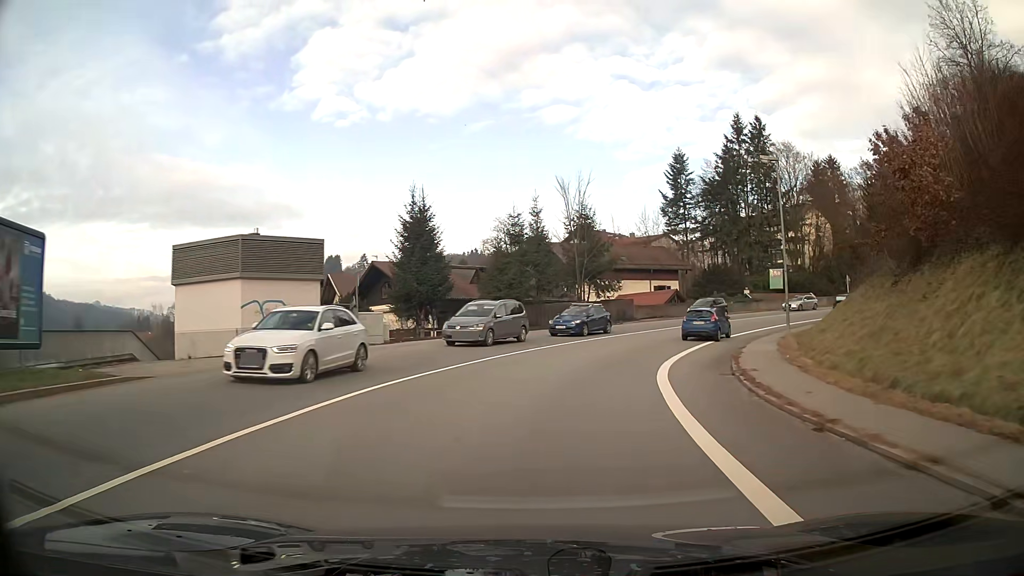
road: primary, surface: asphalt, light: Day
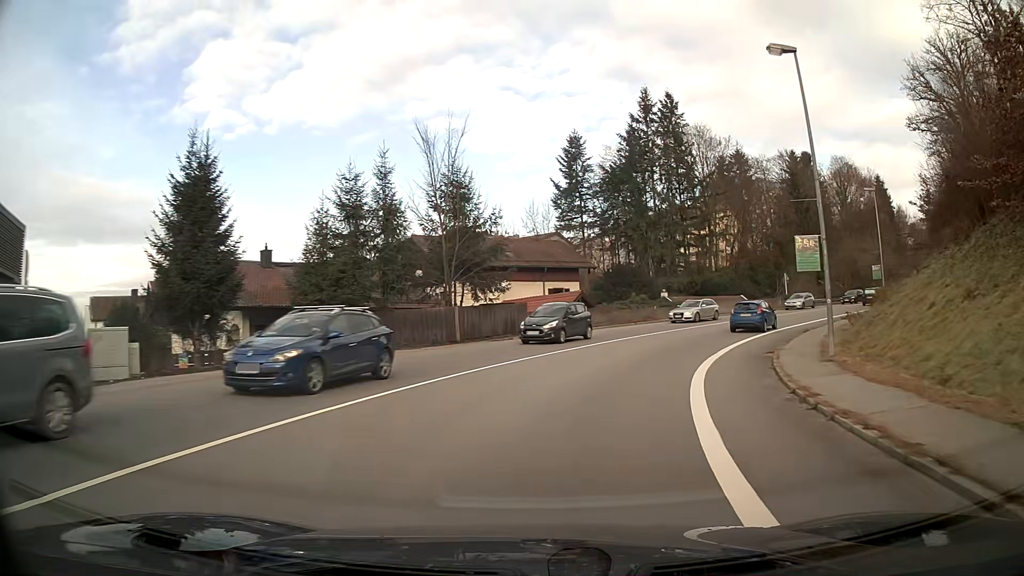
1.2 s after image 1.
(+1.3, +14.7) m; +11°
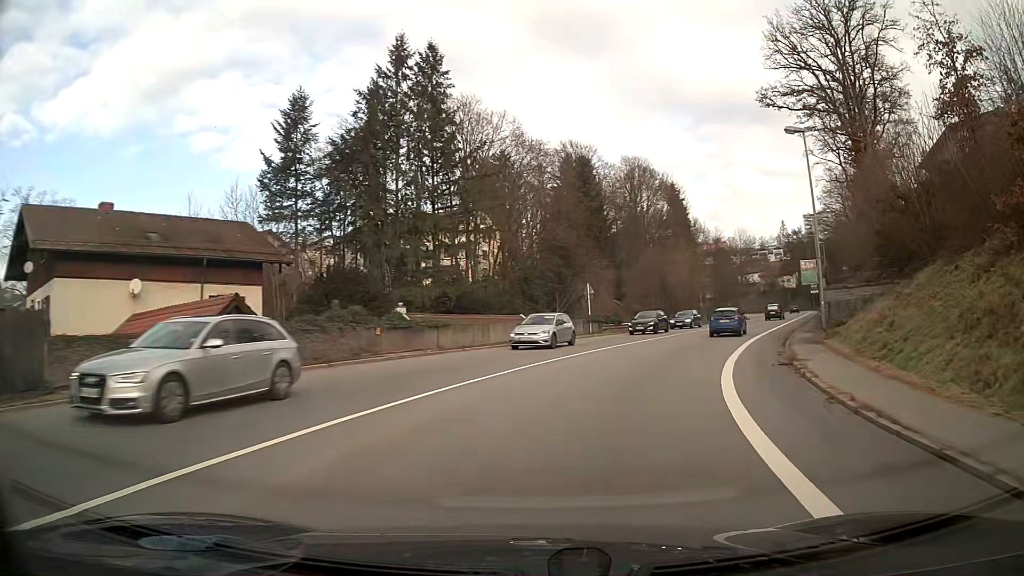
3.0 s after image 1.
(+4.3, +21.9) m; +22°
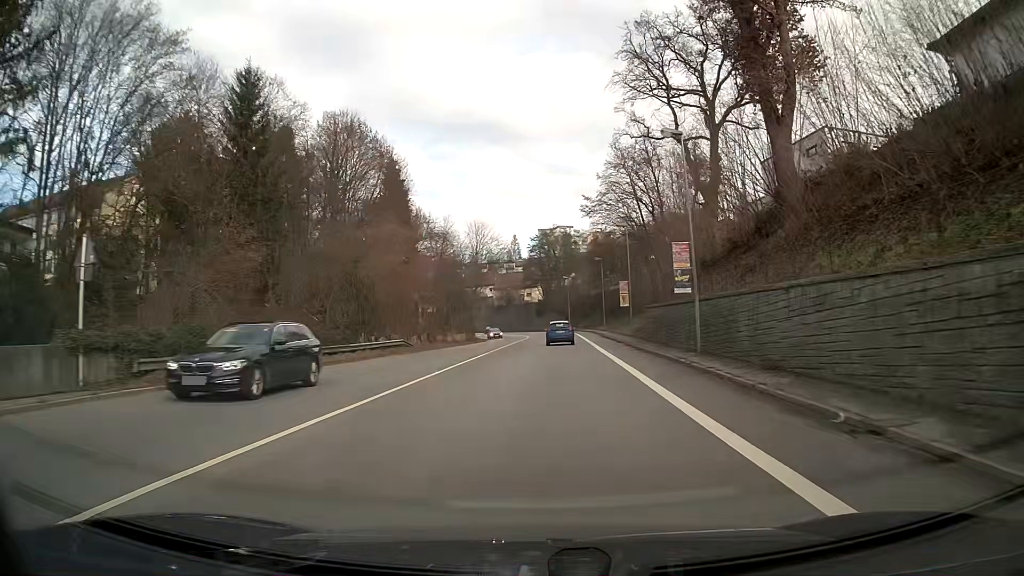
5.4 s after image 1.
(+6.6, +30.0) m; +21°
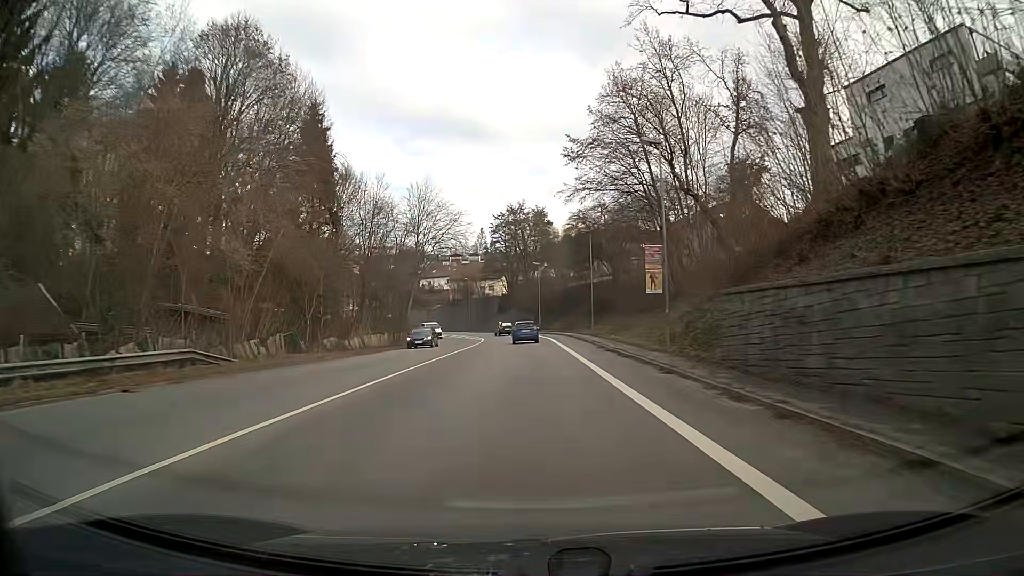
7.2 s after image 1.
(+0.4, +23.9) m; +1°
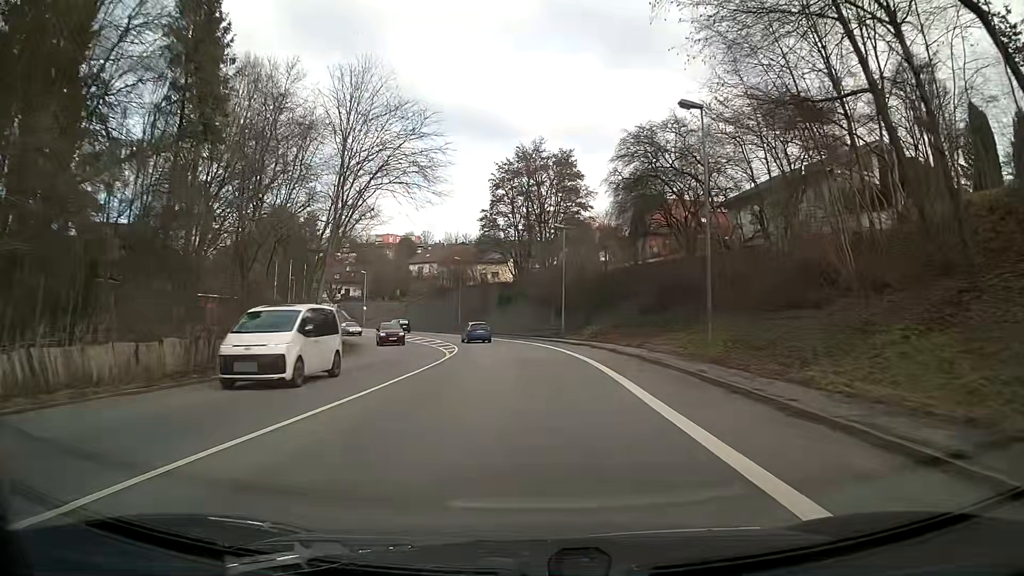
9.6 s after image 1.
(-0.1, +31.9) m; -1°
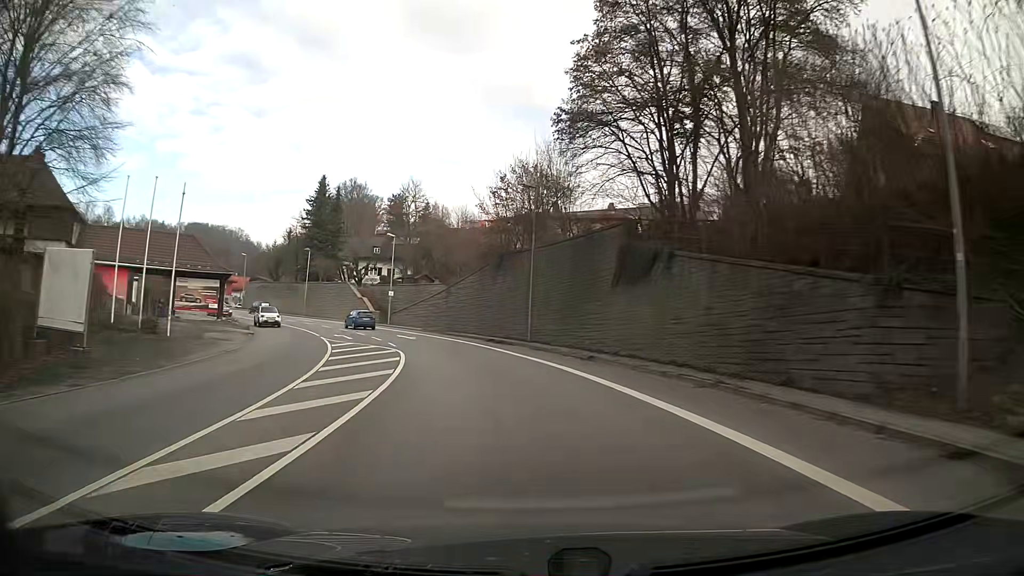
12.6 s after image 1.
(-2.5, +39.9) m; -11°
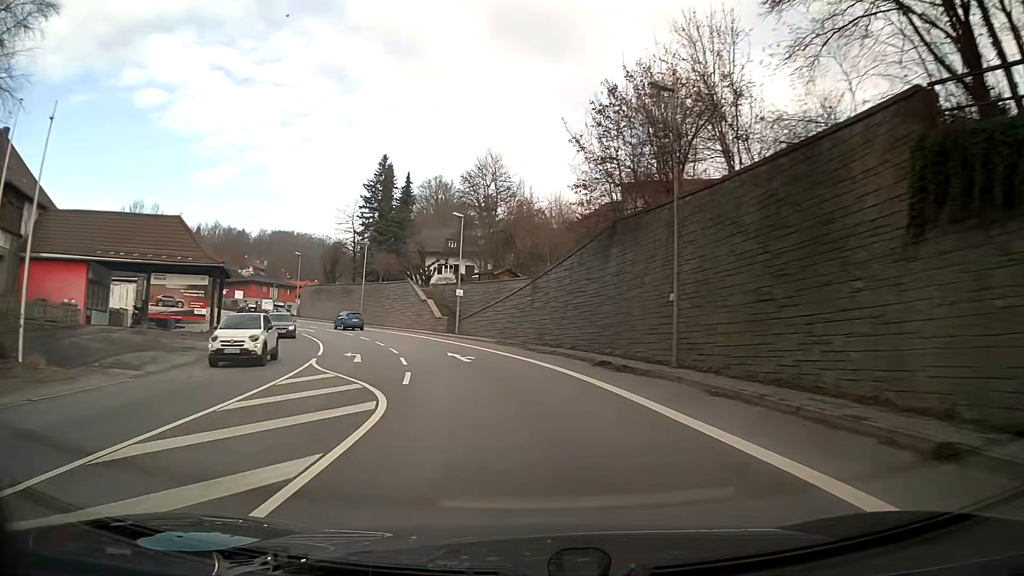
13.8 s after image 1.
(-1.2, +15.9) m; -9°
(0, +10) (-2, +20) (-4, +30) (-8, +39) (-12, +48) (-17, +57) (-23, +65) (-30, +72) (-37, +79) (-45, +85) m
